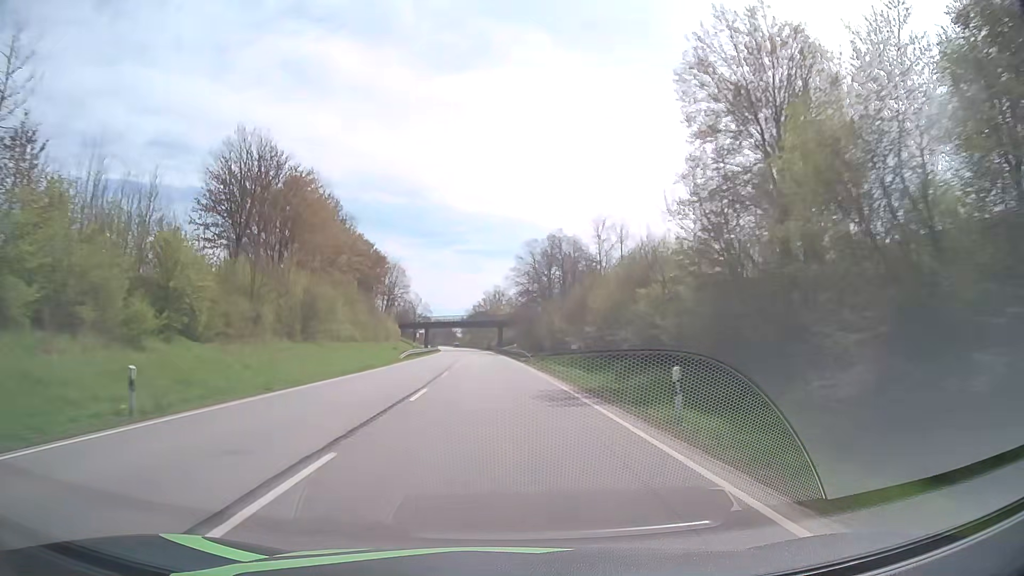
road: primary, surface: asphalt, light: Day
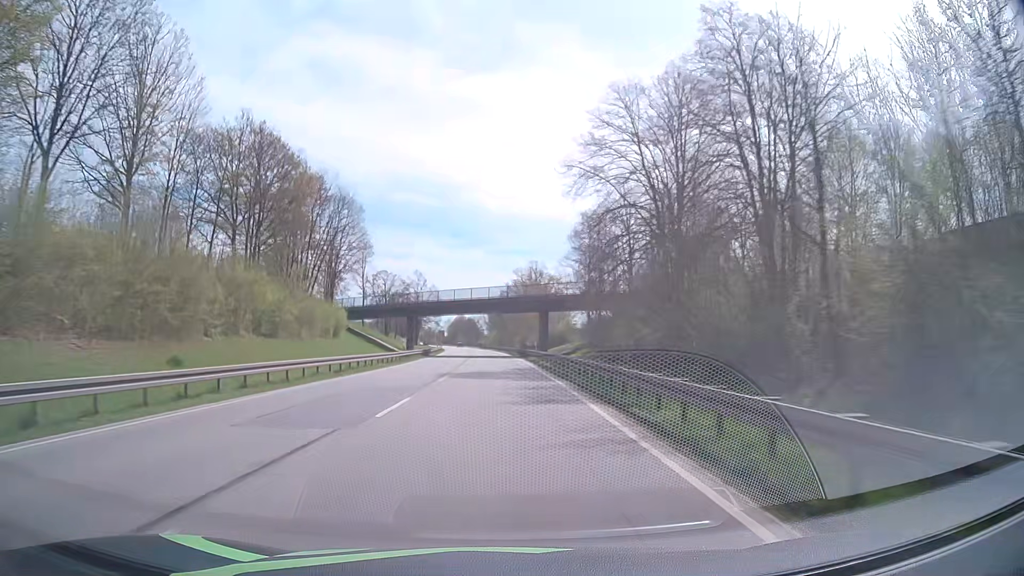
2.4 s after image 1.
(-1.6, +63.6) m; -3°
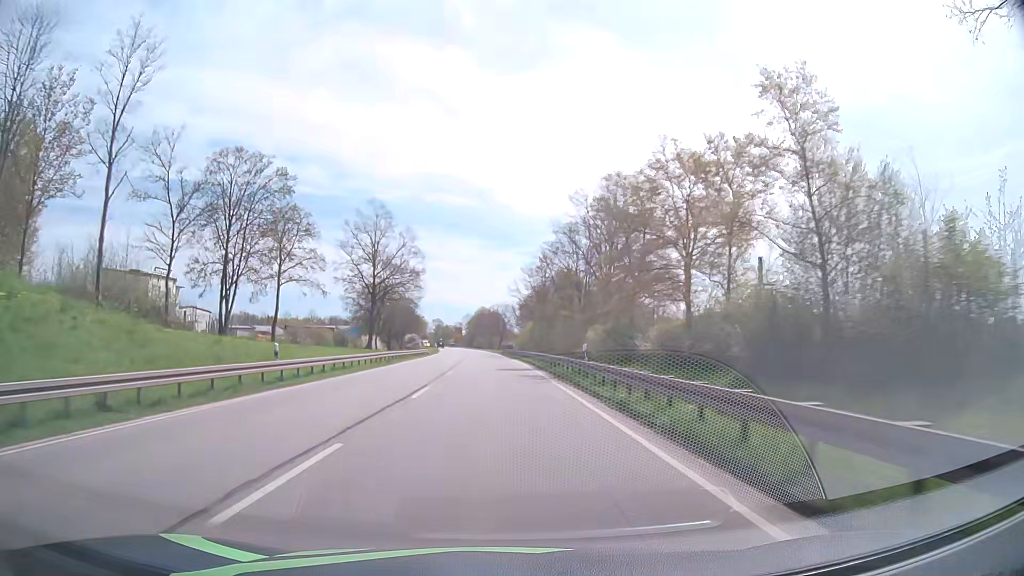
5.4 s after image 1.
(-1.7, +79.1) m; -3°
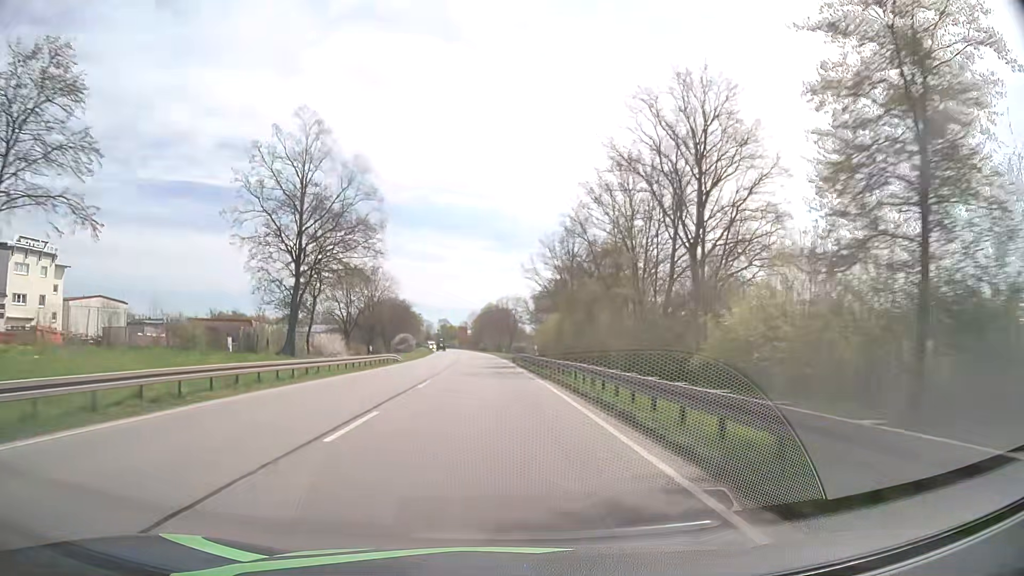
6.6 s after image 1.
(0.0, +31.7) m; 0°
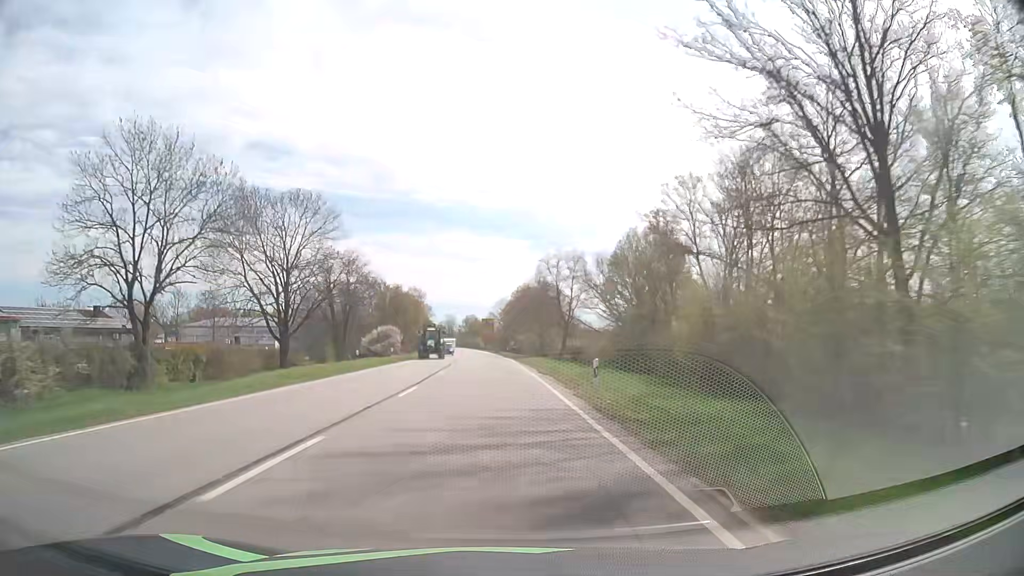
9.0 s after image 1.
(-1.6, +63.4) m; -3°
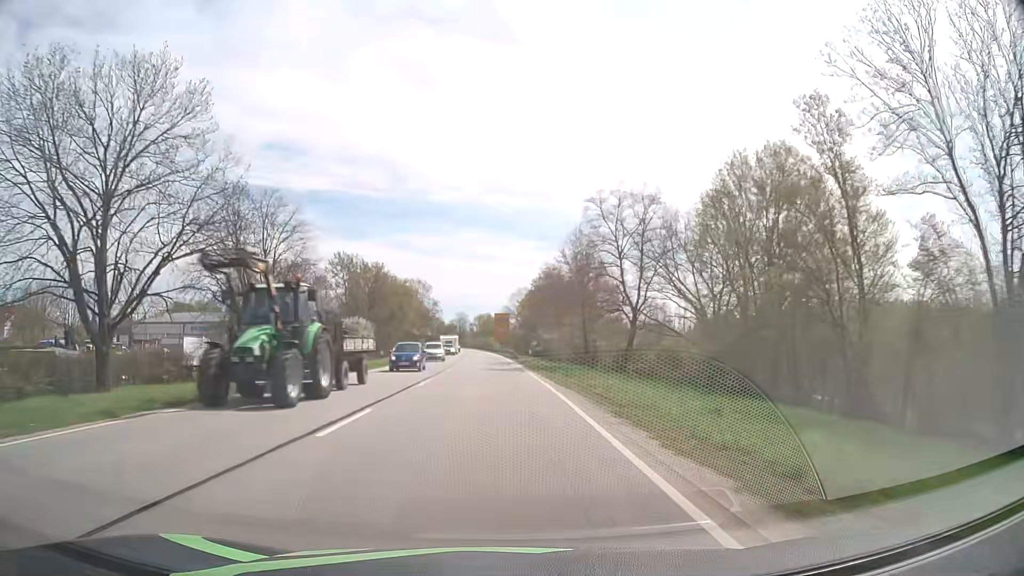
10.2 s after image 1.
(-0.3, +31.8) m; -1°
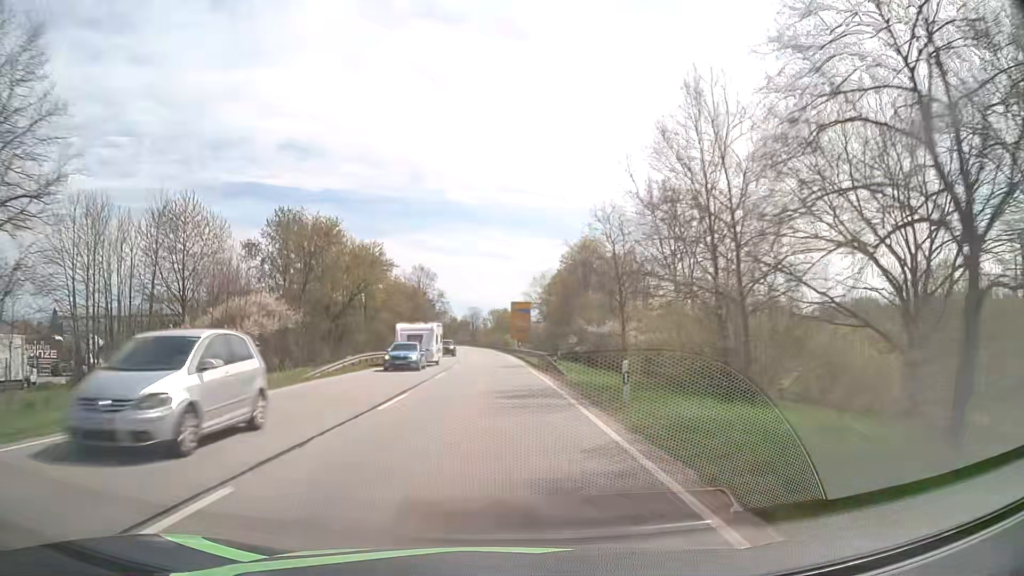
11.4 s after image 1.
(-0.4, +31.8) m; -1°
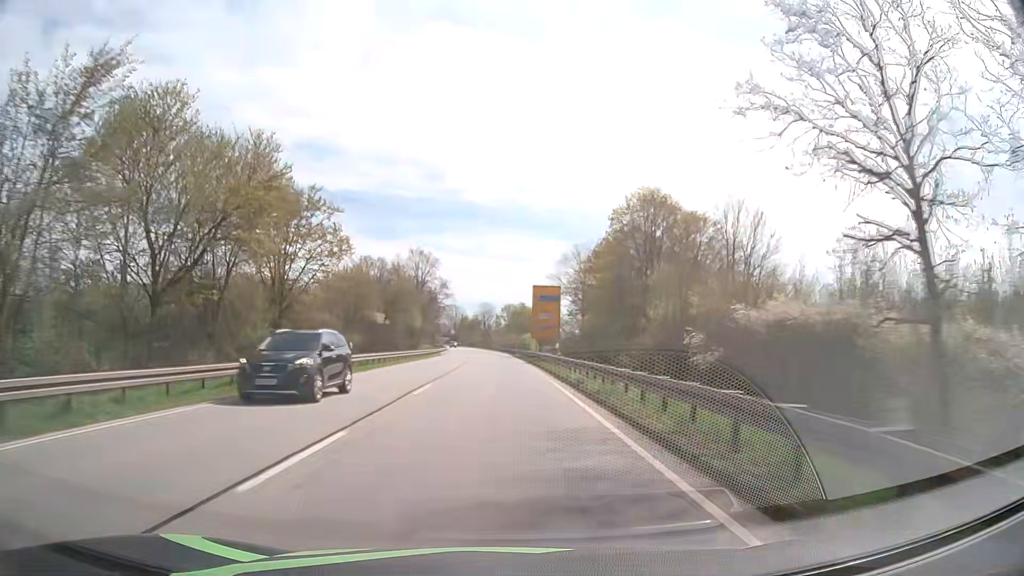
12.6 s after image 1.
(-0.4, +31.7) m; -1°
(0, +10) (0, +20) (0, +30) (-1, +40) (-1, +50) (-1, +60) (-1, +70) (-2, +80) (-2, +90) (-3, +100) m
